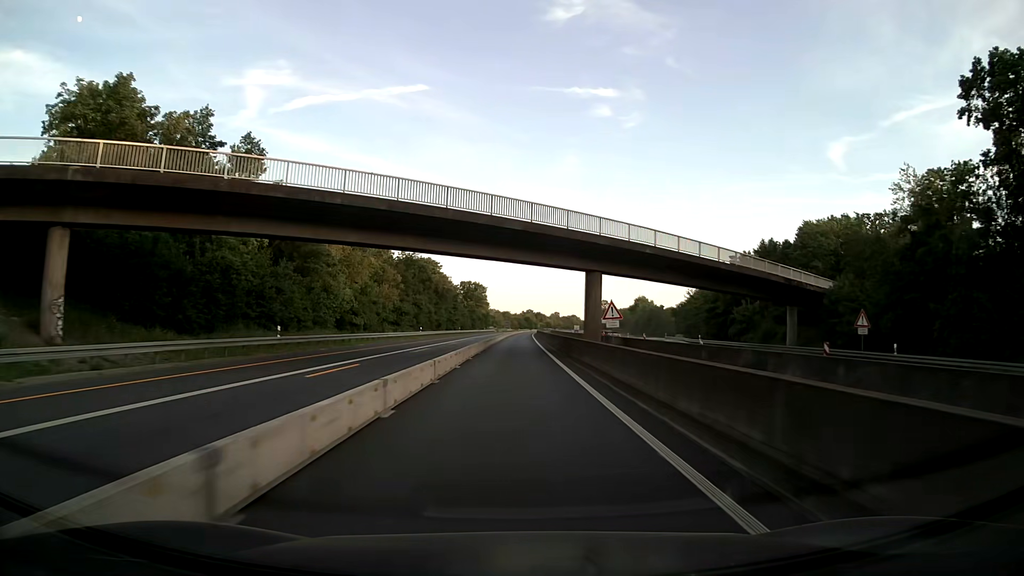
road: motorway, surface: asphalt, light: Day
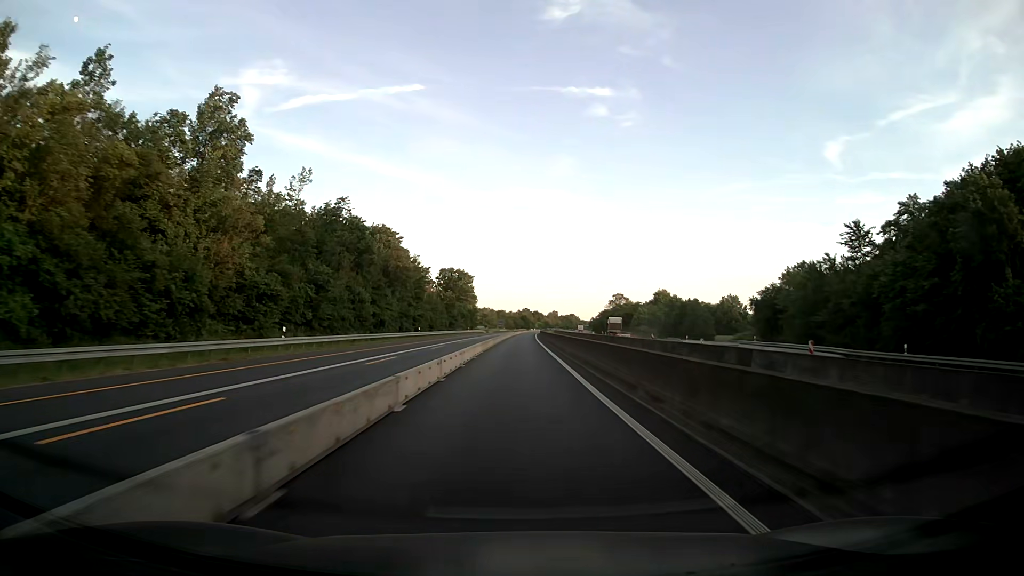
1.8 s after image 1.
(+0.2, +47.4) m; 0°
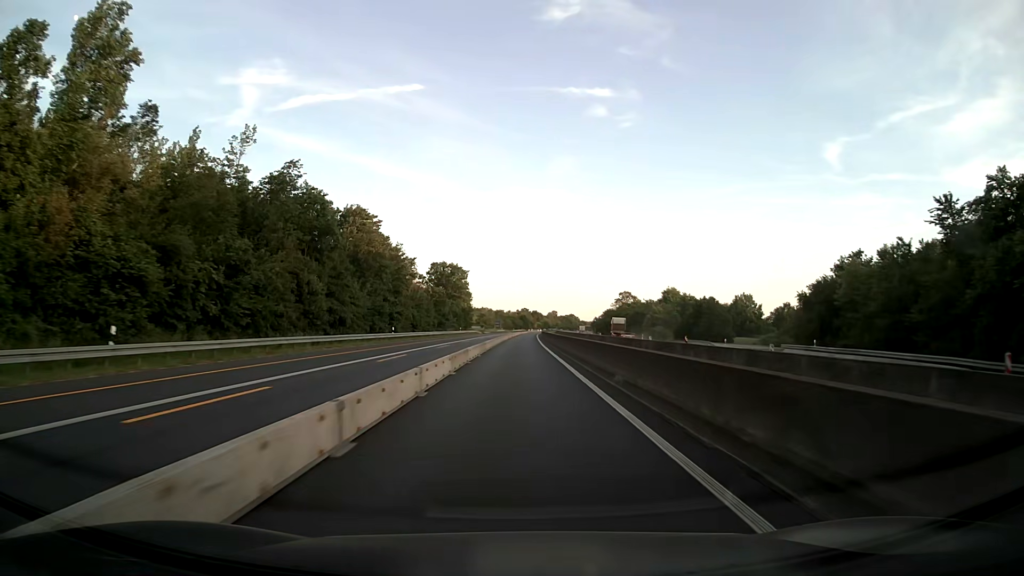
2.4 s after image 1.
(+0.1, +15.8) m; +1°
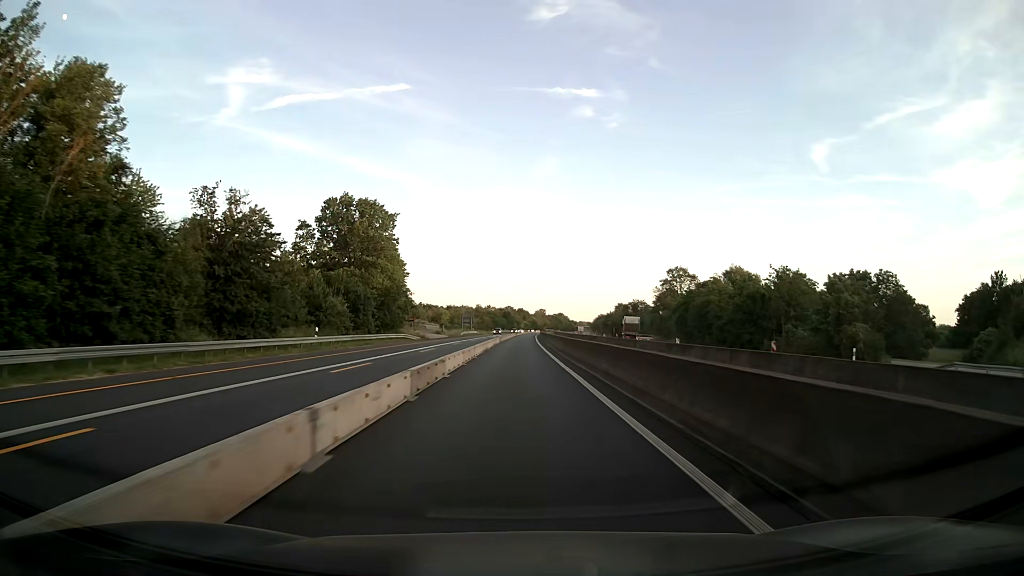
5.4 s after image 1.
(+0.9, +79.1) m; +1°
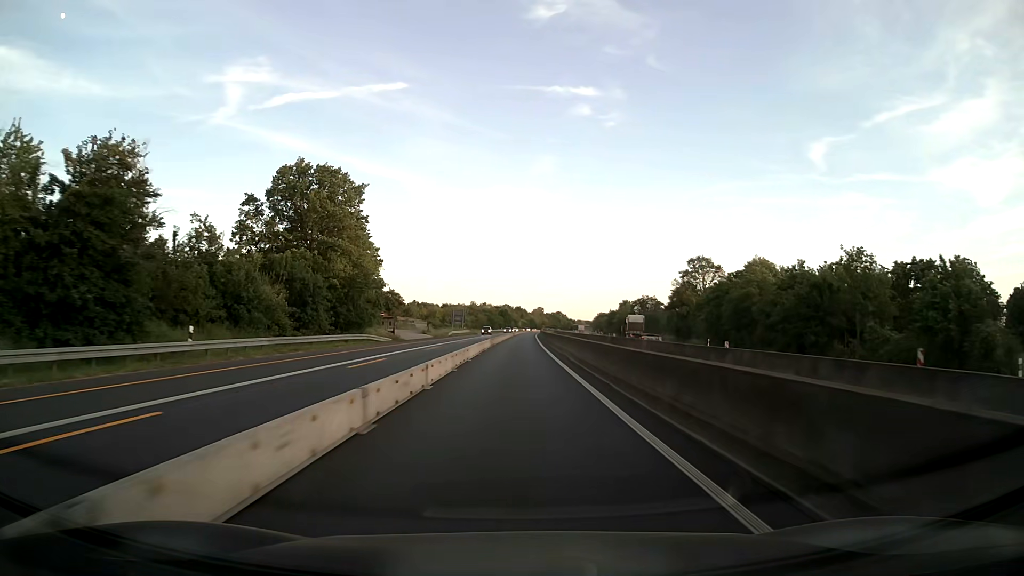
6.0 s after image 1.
(0.0, +15.8) m; 0°
(0, +10) (0, +20) (0, +30) (0, +40) (0, +50) (0, +60) (+1, +70) (+1, +80) (+1, +90) (+1, +100) m
